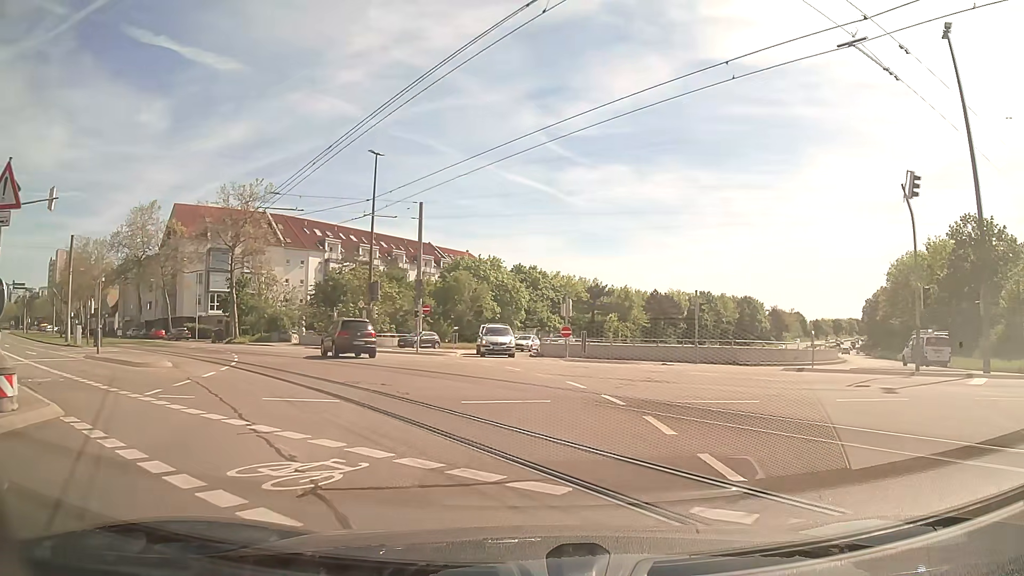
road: tertiary_link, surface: asphalt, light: Day
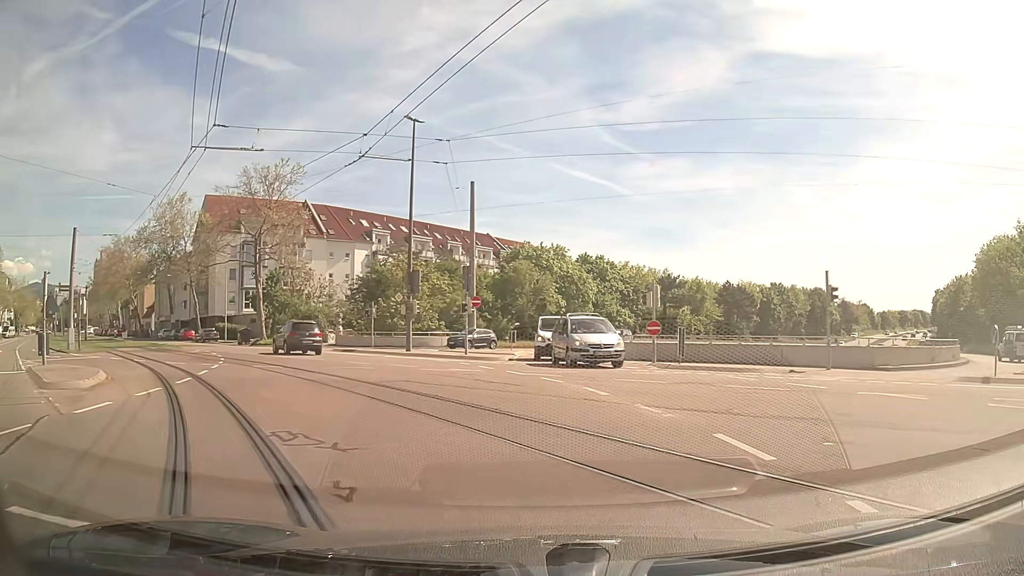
(-0.3, +8.2) m; -6°
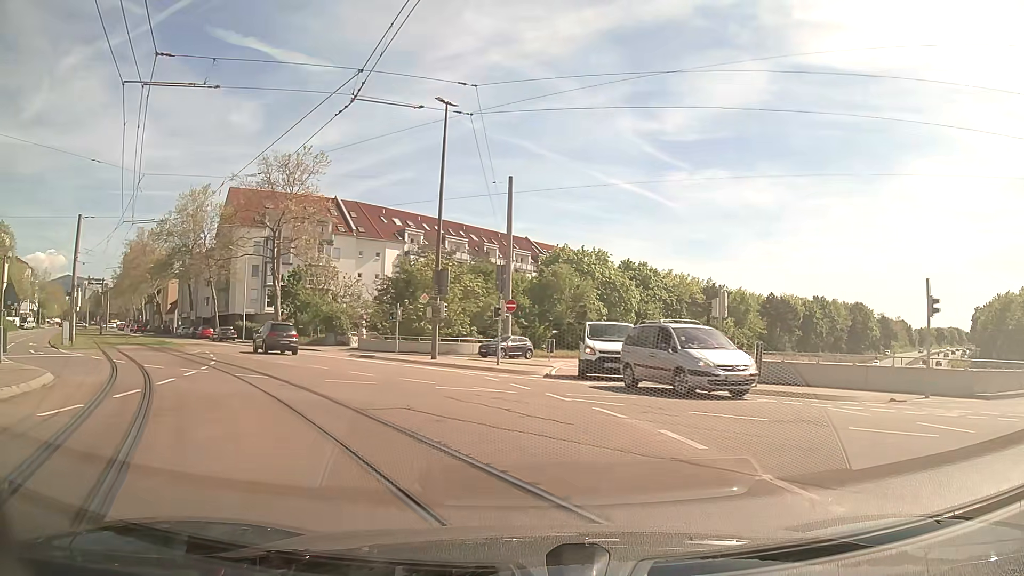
(-0.1, +4.4) m; -3°
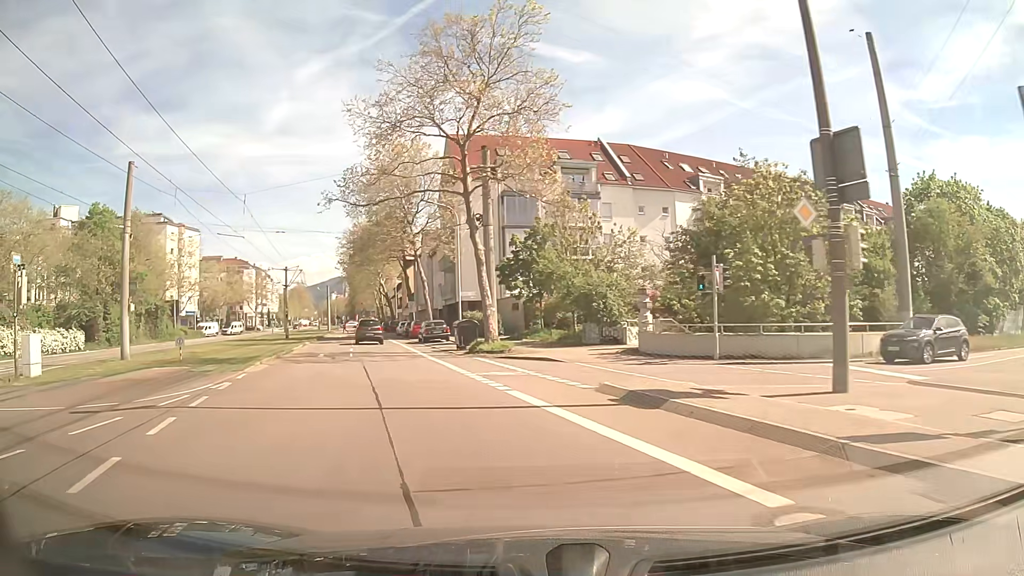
(-4.6, +23.7) m; -24°
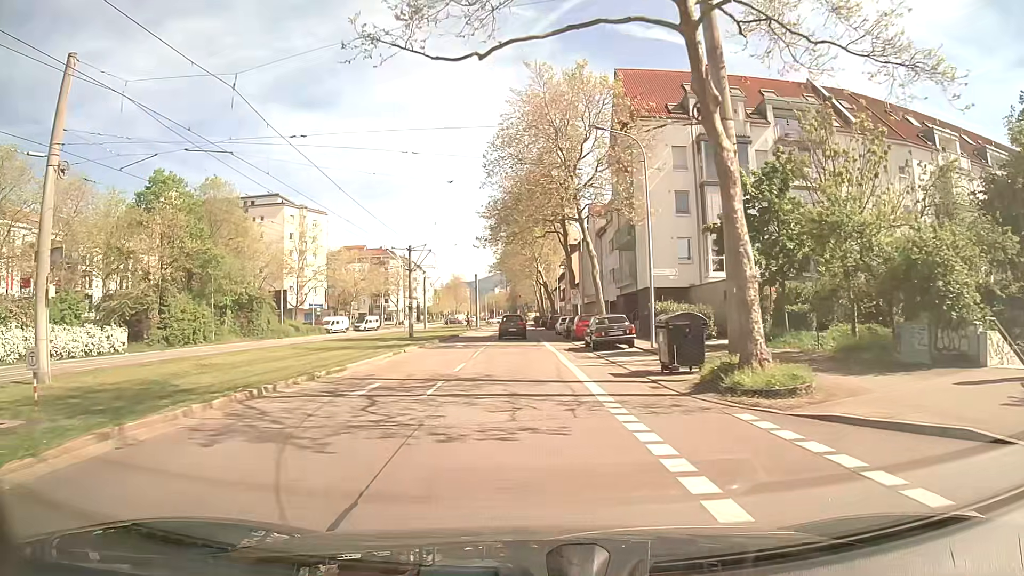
(-2.4, +16.2) m; -14°
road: tertiary
